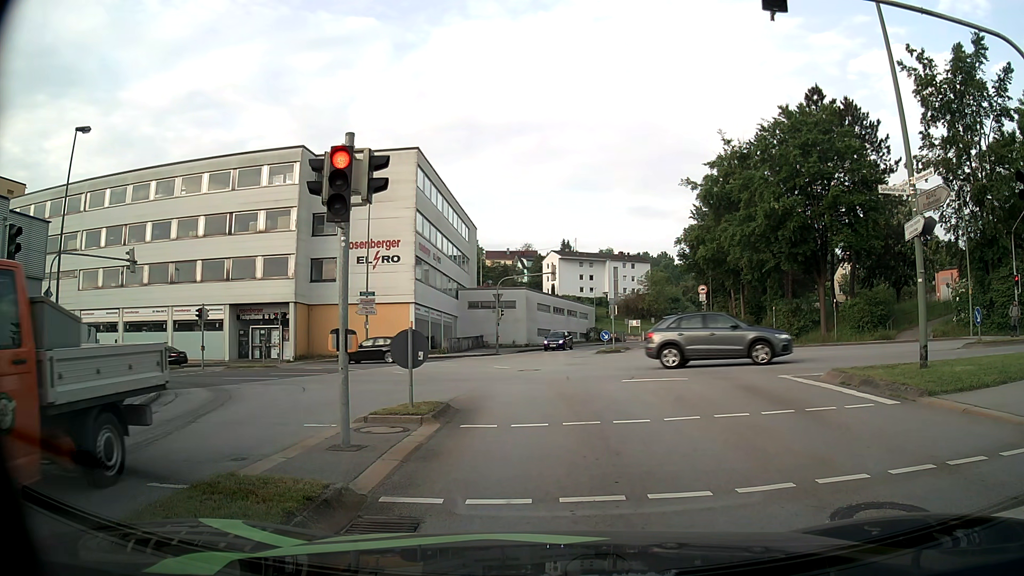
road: tertiary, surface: asphalt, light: Day
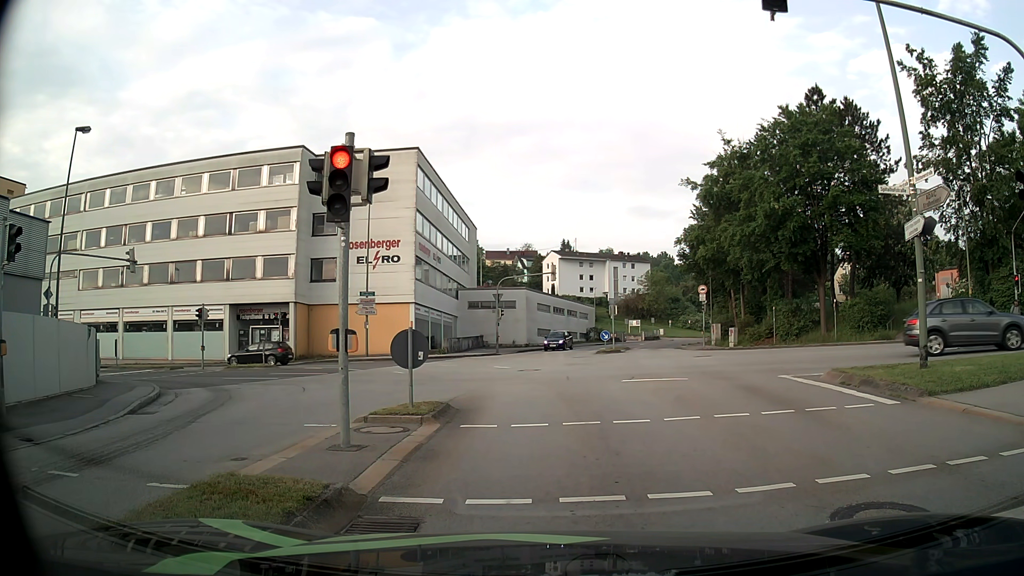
(0.0, 0.0) m; 0°
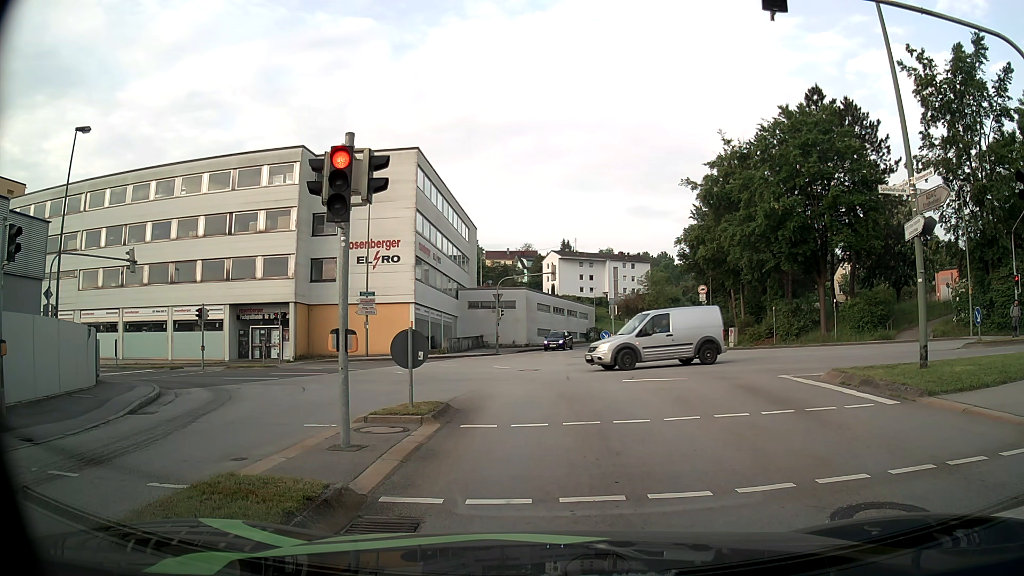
(0.0, 0.0) m; 0°
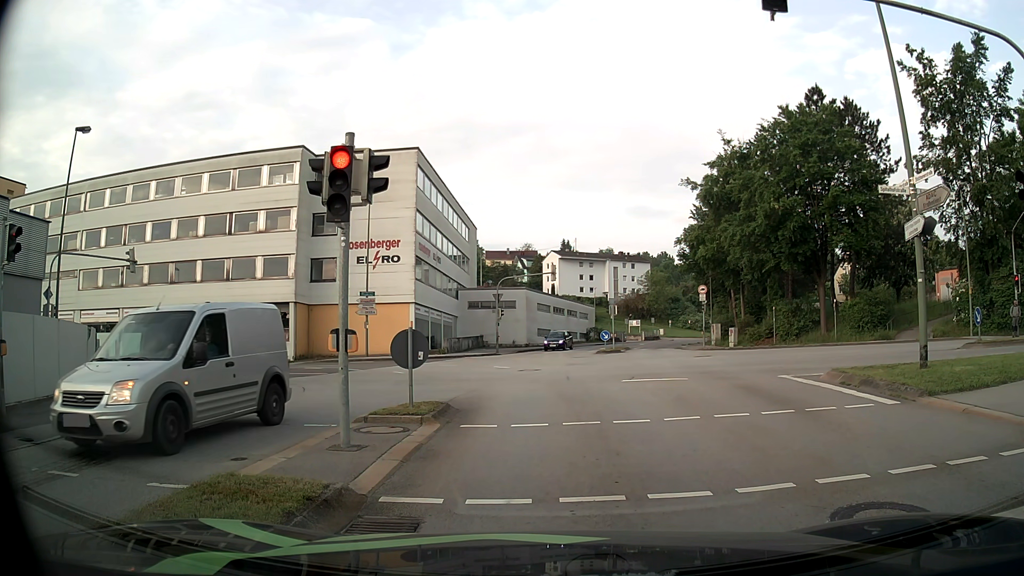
(0.0, 0.0) m; 0°
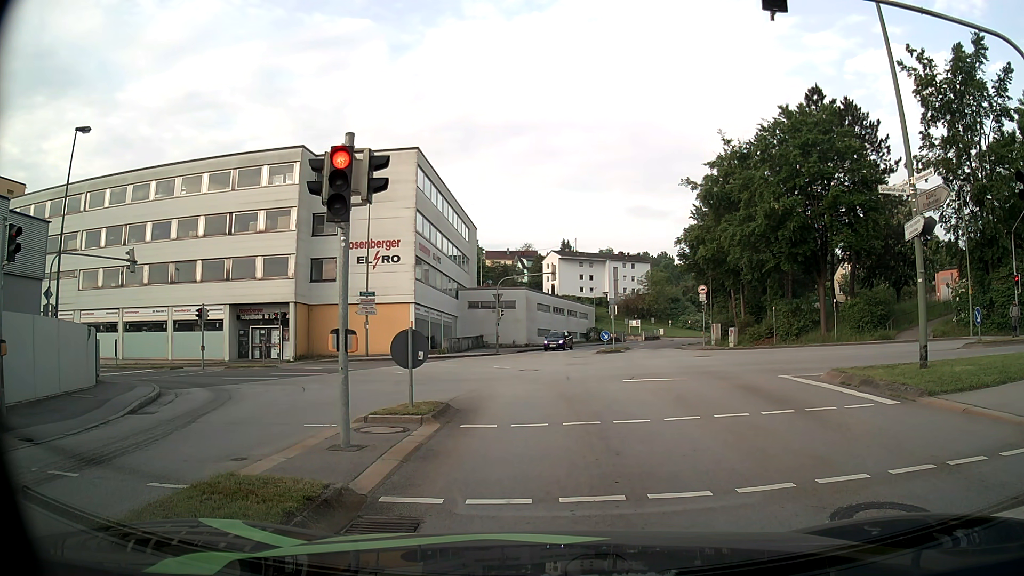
(0.0, 0.0) m; 0°
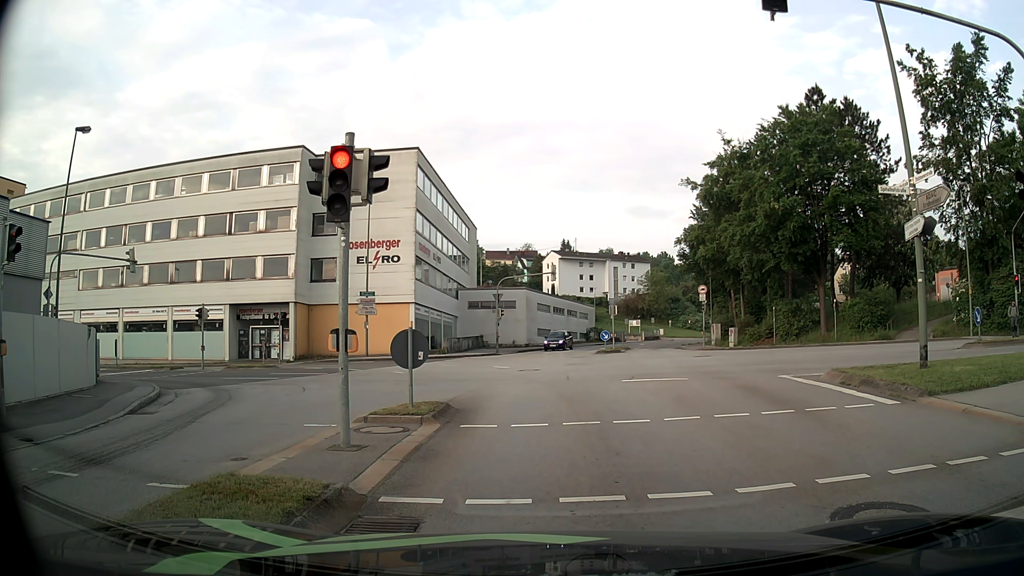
(0.0, 0.0) m; 0°
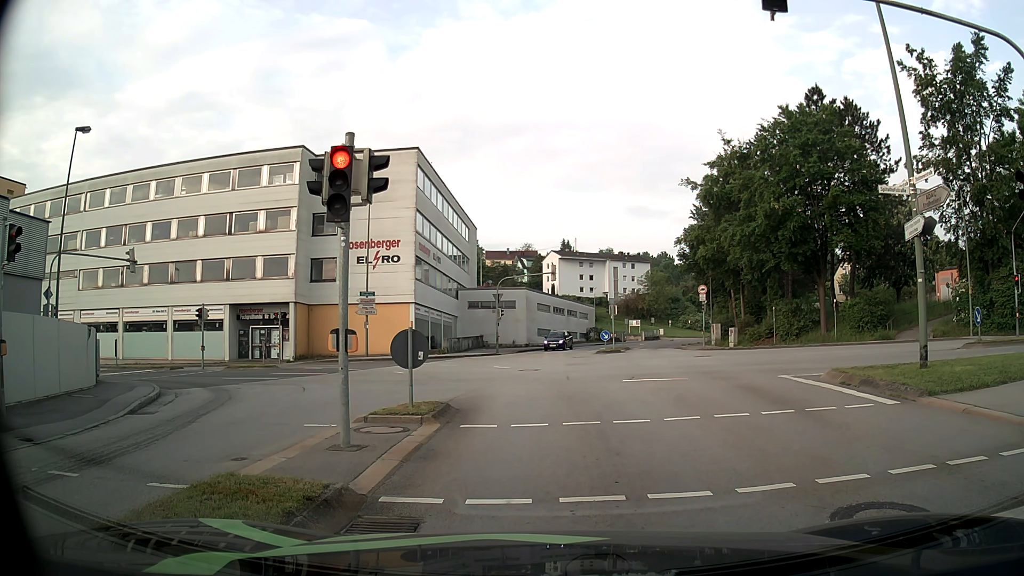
(0.0, 0.0) m; 0°
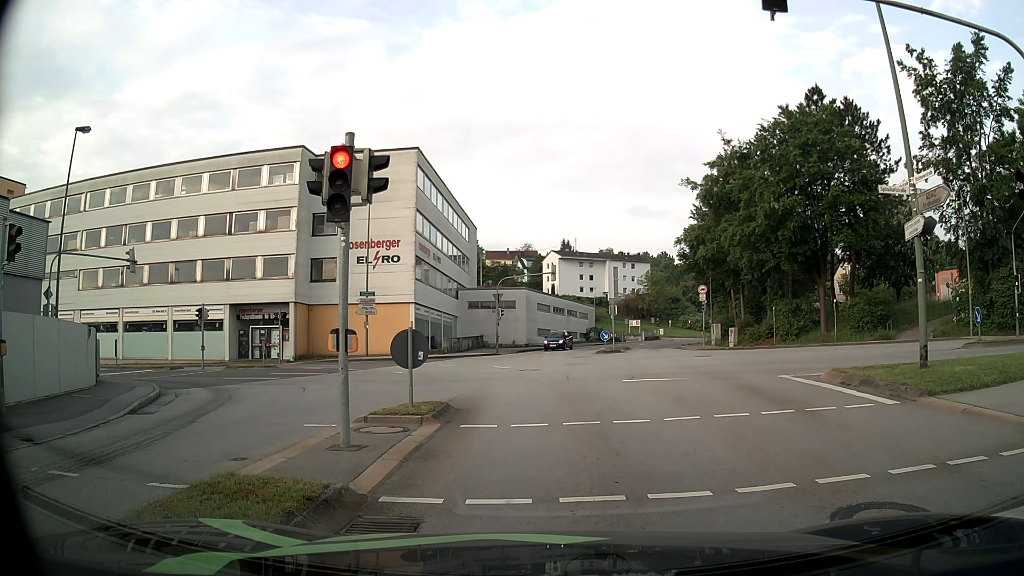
(0.0, 0.0) m; 0°
(0, +10) (0, +20) (-2, +30) (-8, +37) (-18, +39) (-28, +40) (-38, +40) (-48, +40) (-58, +41) (-68, +41) m
